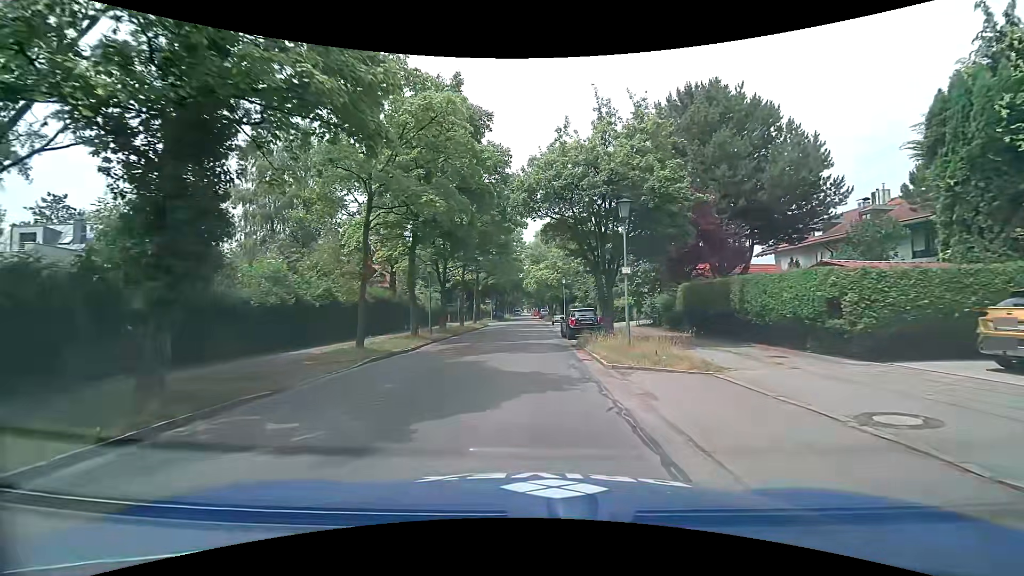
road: tertiary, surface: asphalt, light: Day
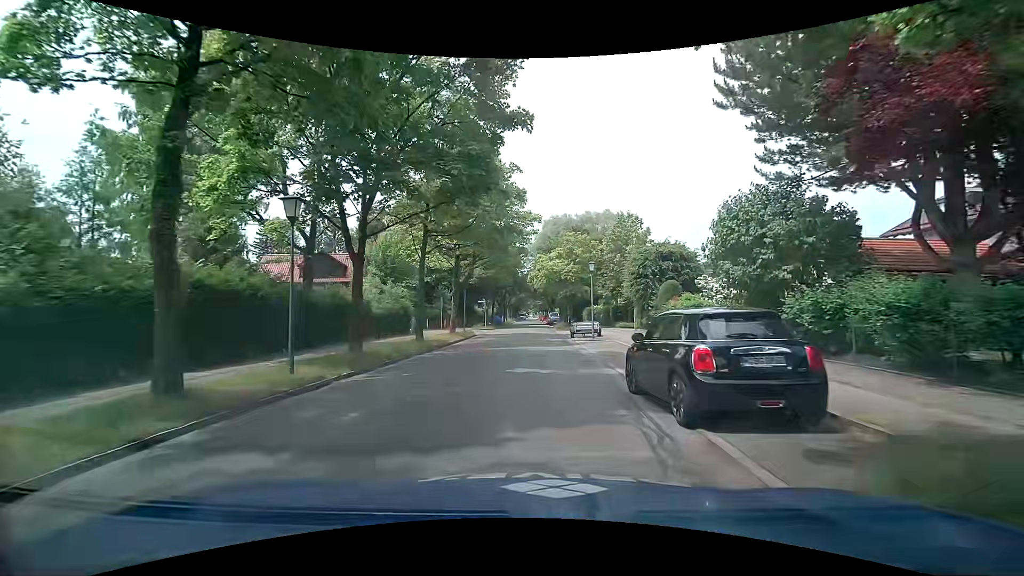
(-0.5, +17.0) m; -2°
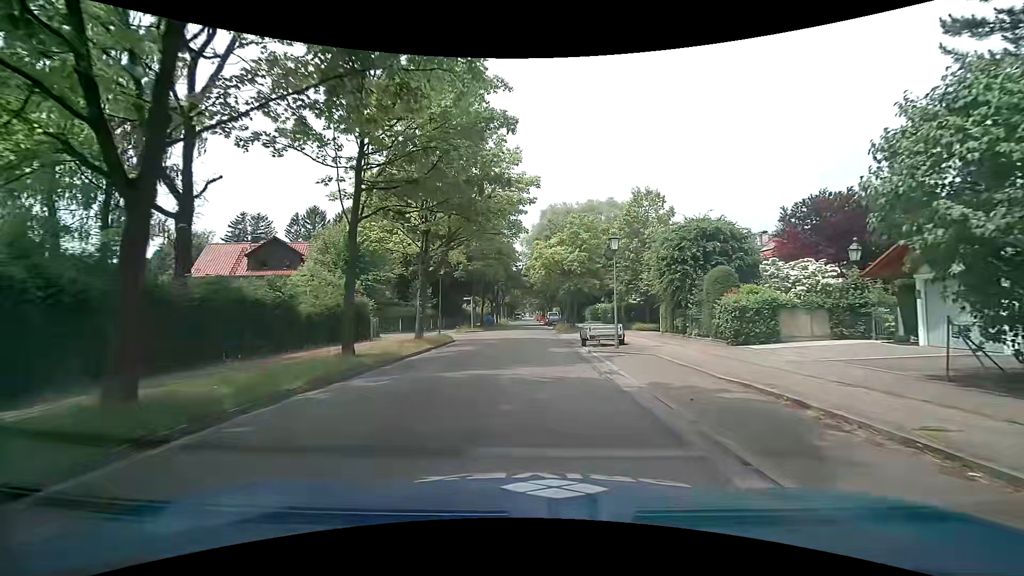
(0.0, +8.8) m; +1°
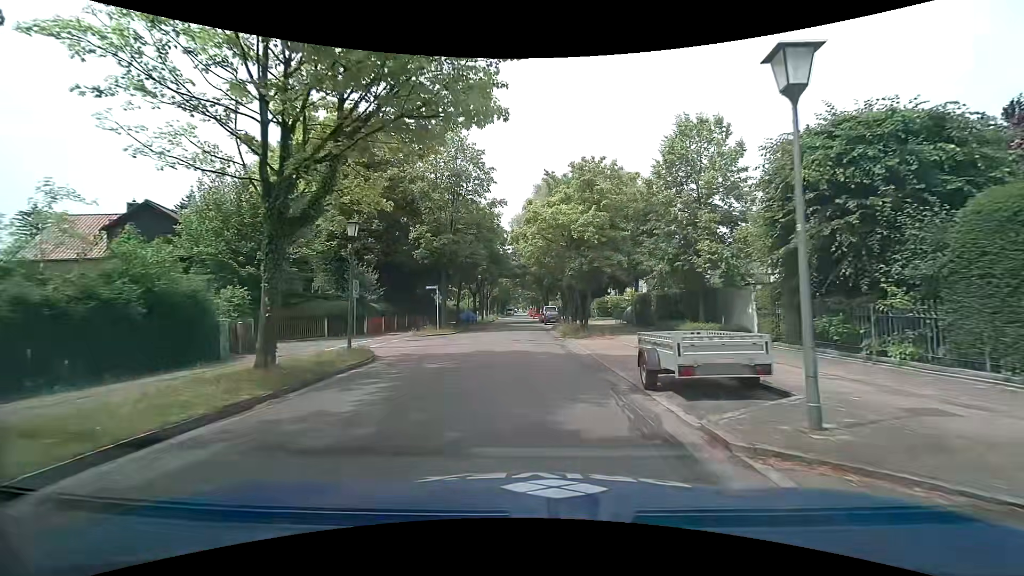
(-0.1, +13.4) m; +1°
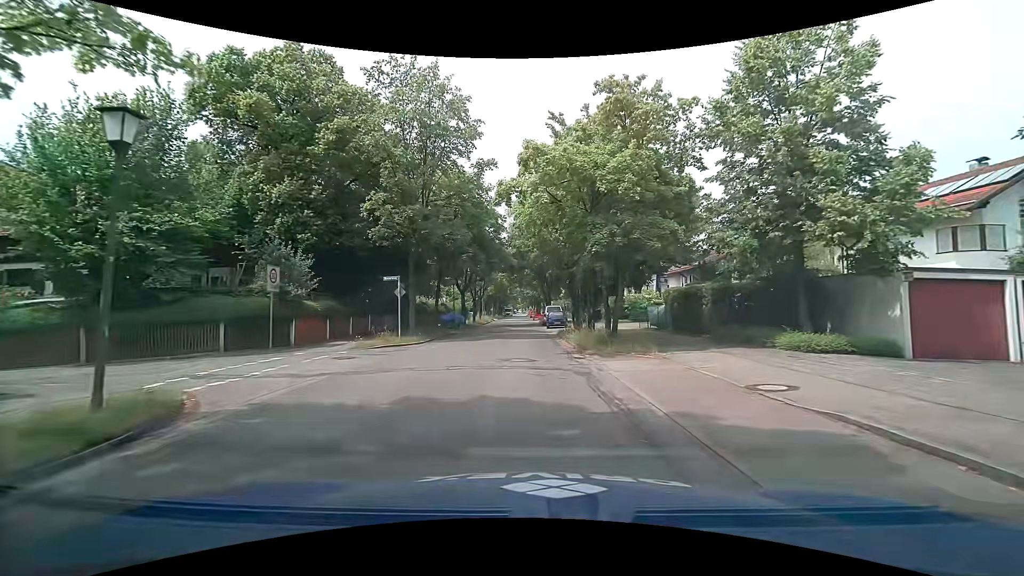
(-0.1, +9.1) m; -1°
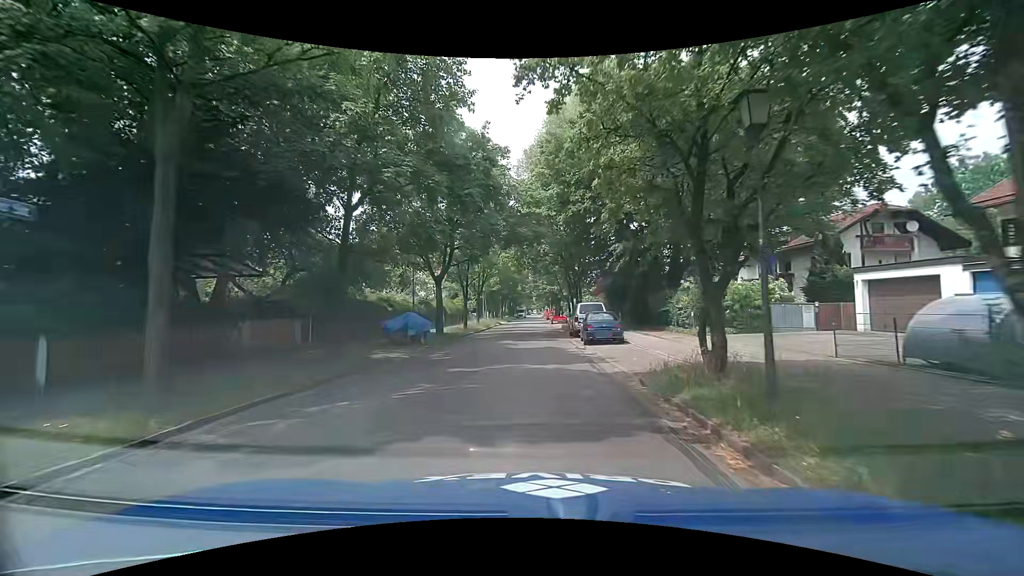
(-0.3, +18.6) m; -2°
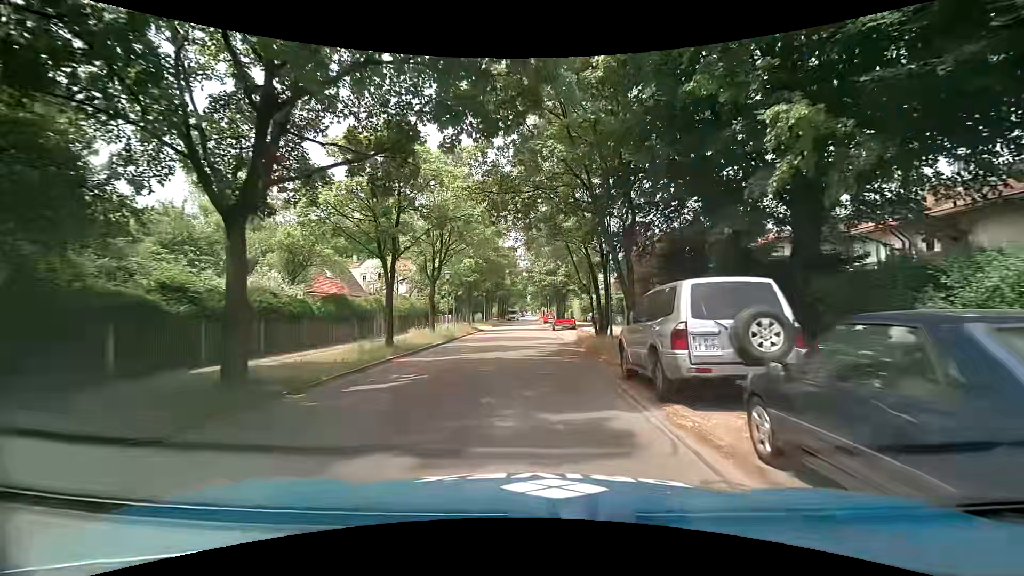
(+0.5, +19.0) m; +1°
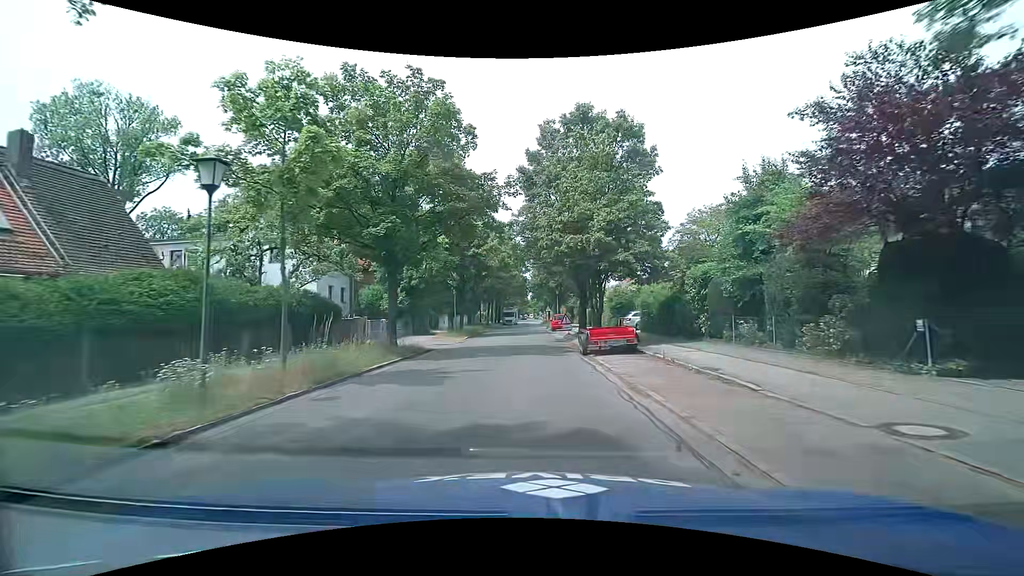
(0.0, +24.5) m; 0°
(0, +10) (0, +20) (0, +30) (0, +40) (0, +50) (0, +60) (+1, +70) (+1, +80) (0, +90) (0, +100) m
